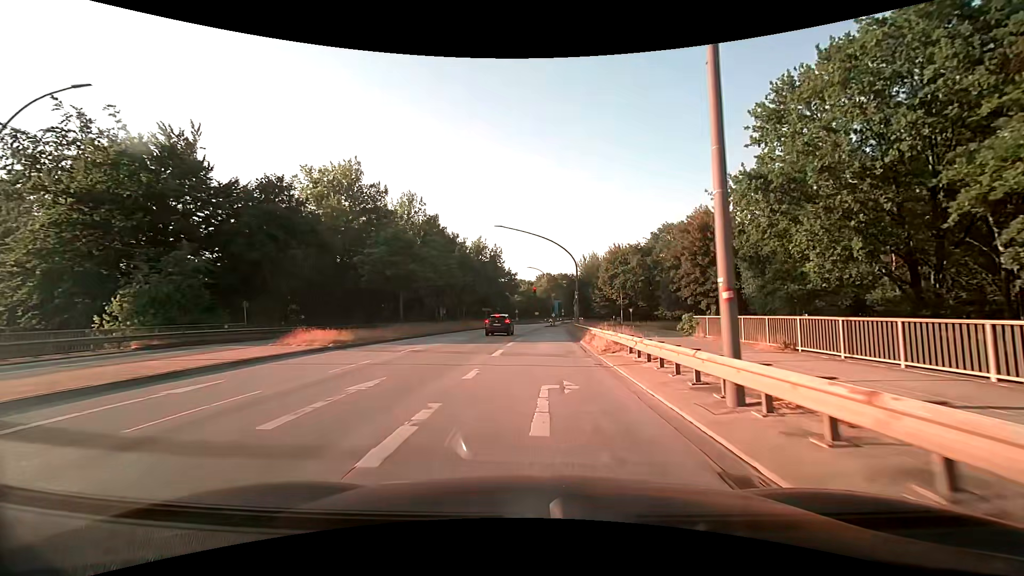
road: primary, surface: asphalt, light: Day
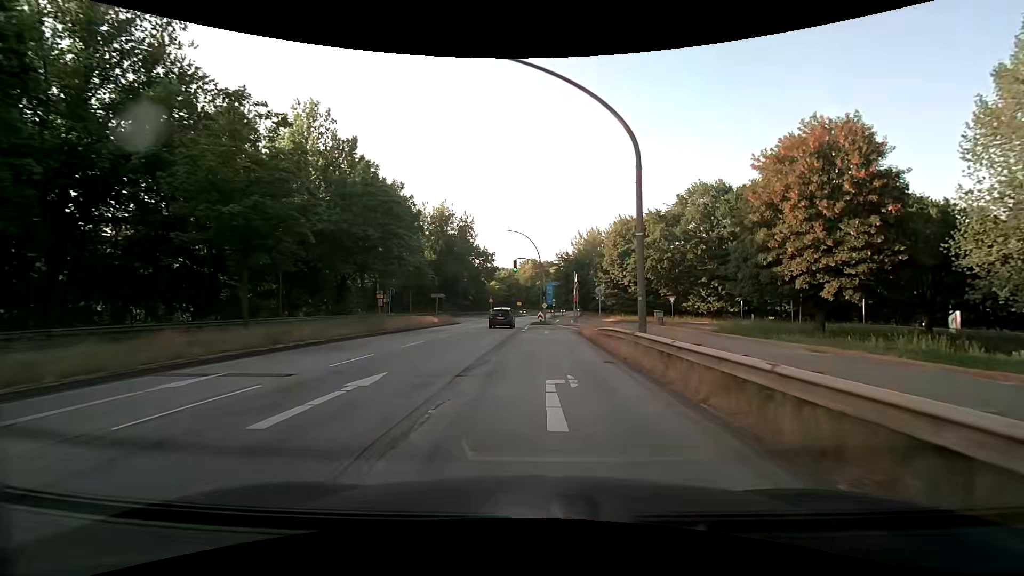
(+0.4, +30.0) m; +2°
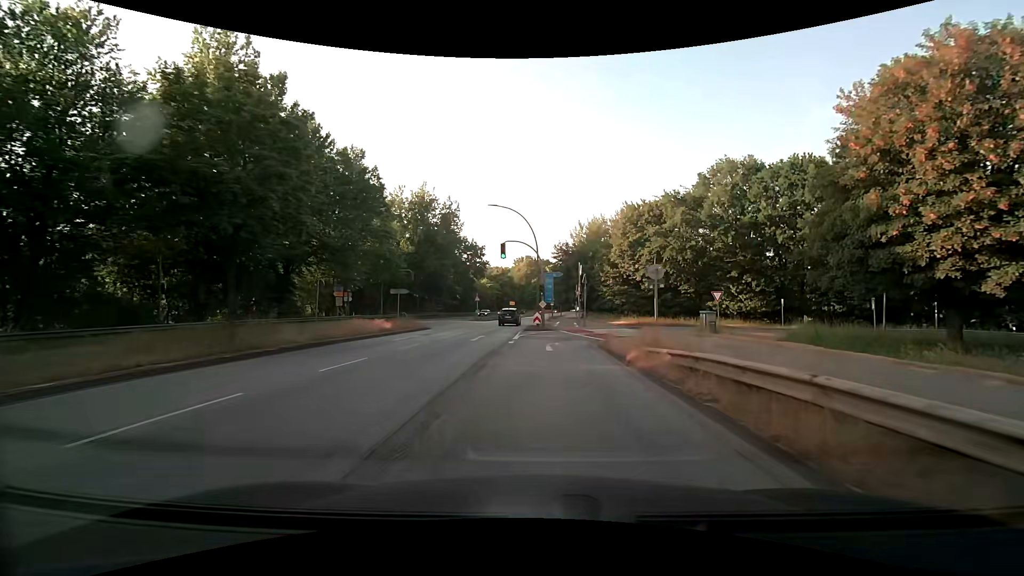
(0.0, +12.5) m; 0°
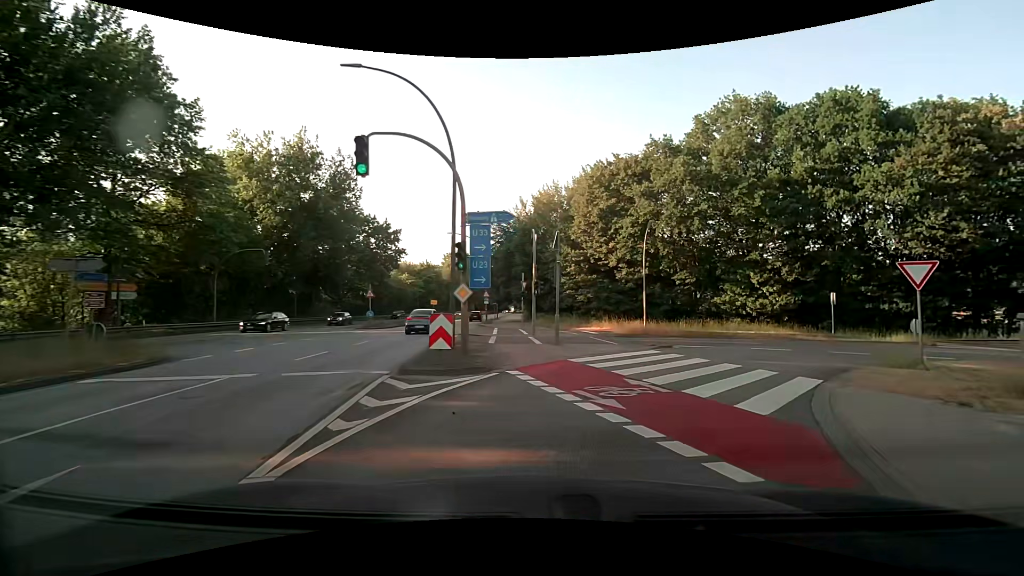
(+0.7, +22.0) m; +7°
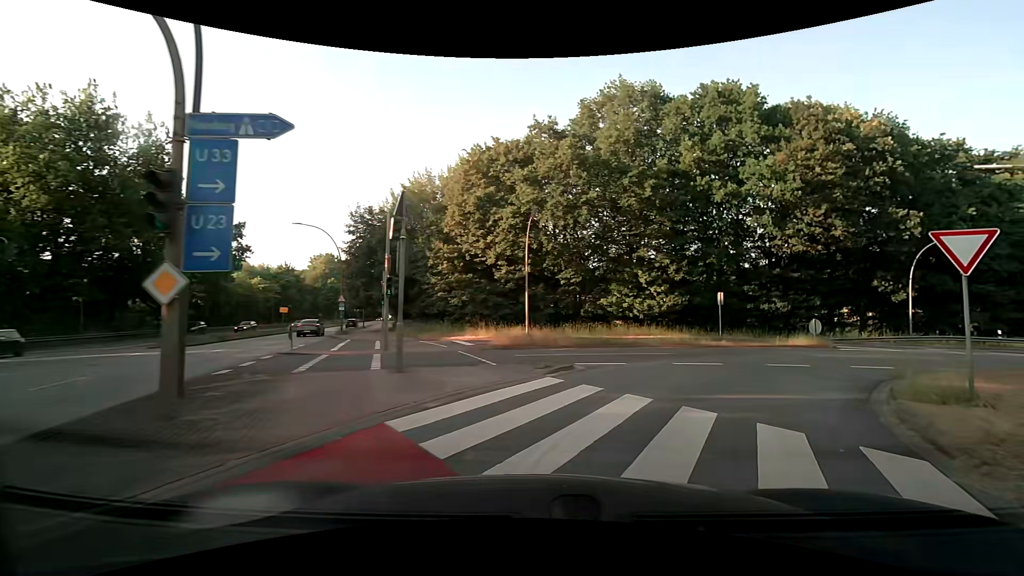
(+0.7, +7.0) m; +13°
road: motorway_link
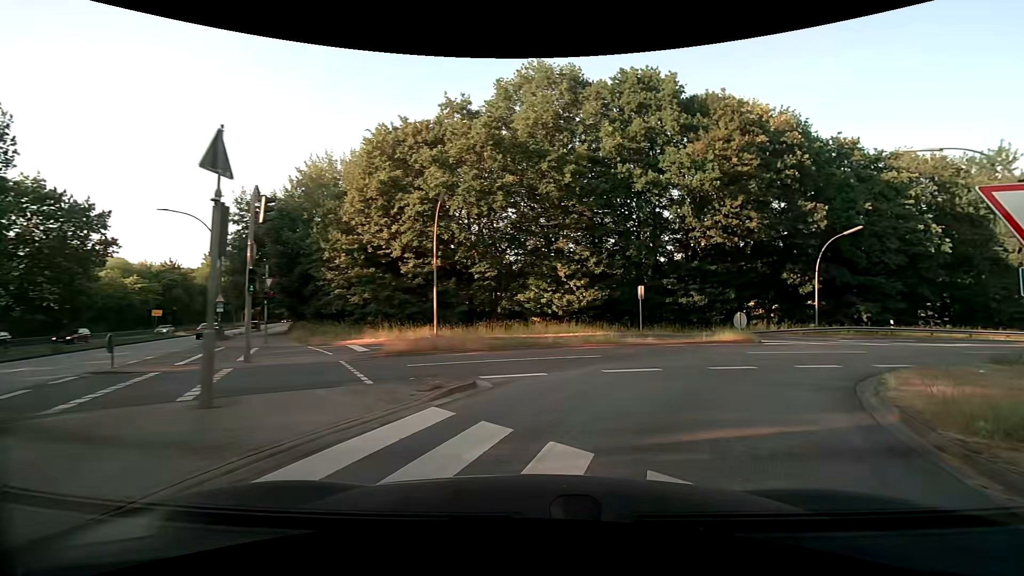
(+0.3, +3.6) m; +9°
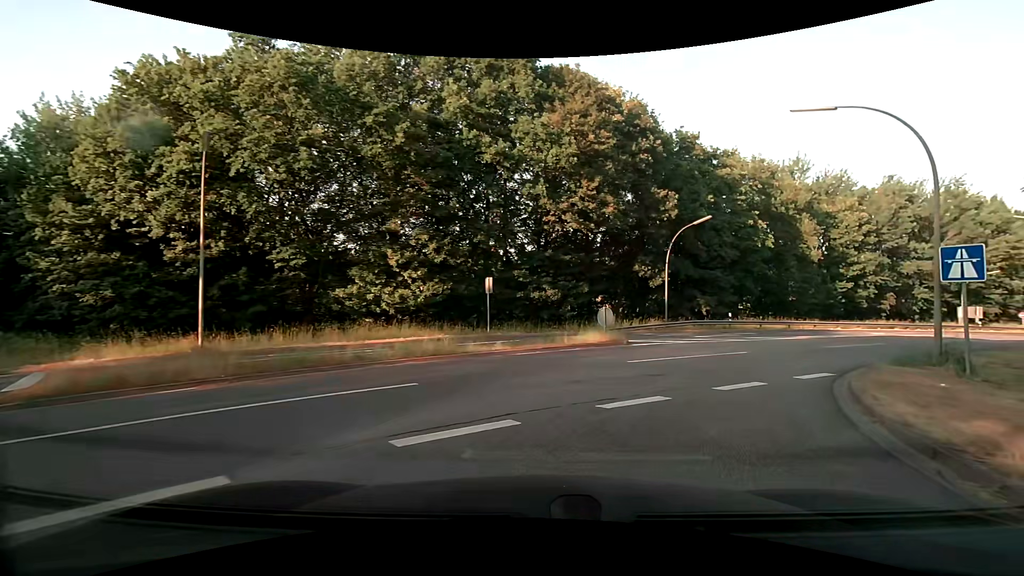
(+0.9, +6.5) m; +16°
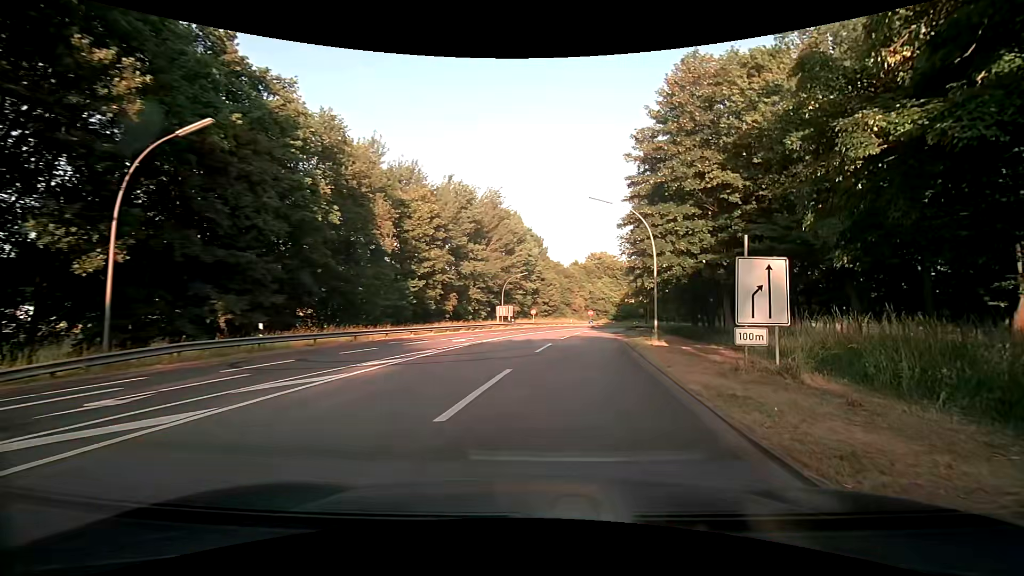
(+6.8, +16.4) m; +45°
(+1, +10) (+2, +20) (+4, +30) (+5, +40) (+7, +49) (+9, +59) (+11, +69) (+14, +79) (+18, +88) (+23, +97) m
